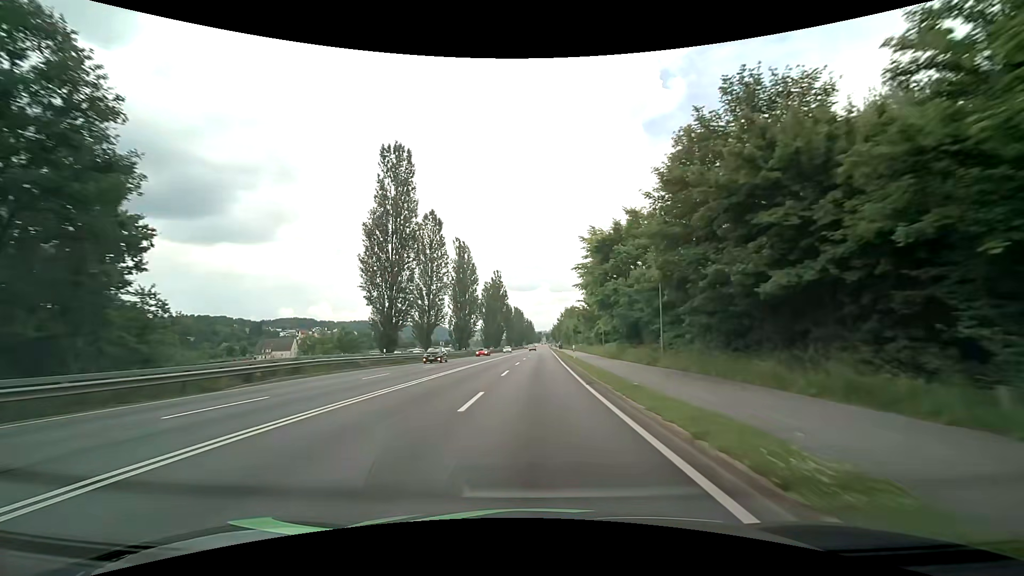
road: primary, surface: asphalt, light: Day
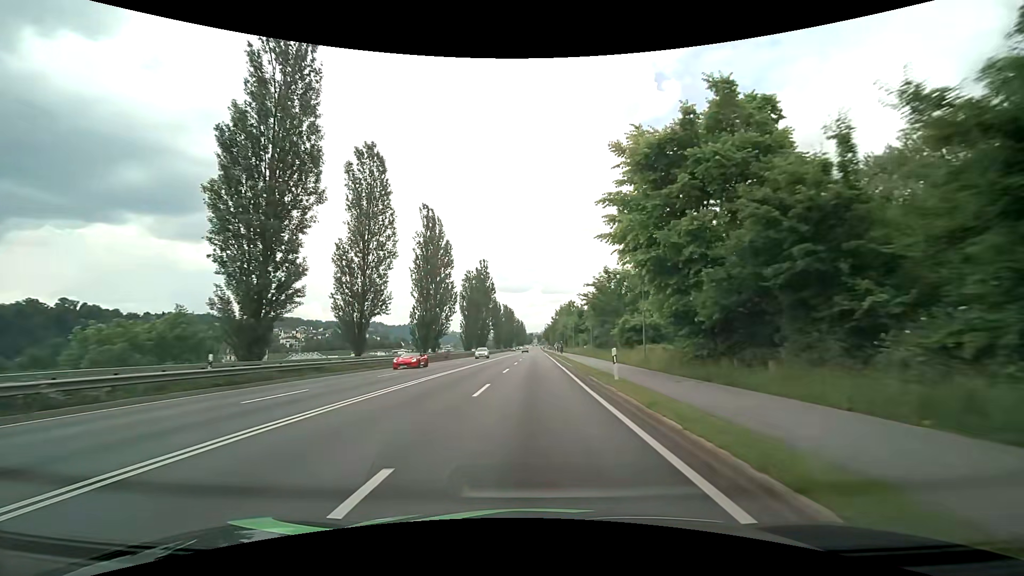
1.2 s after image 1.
(+0.3, +20.8) m; +1°
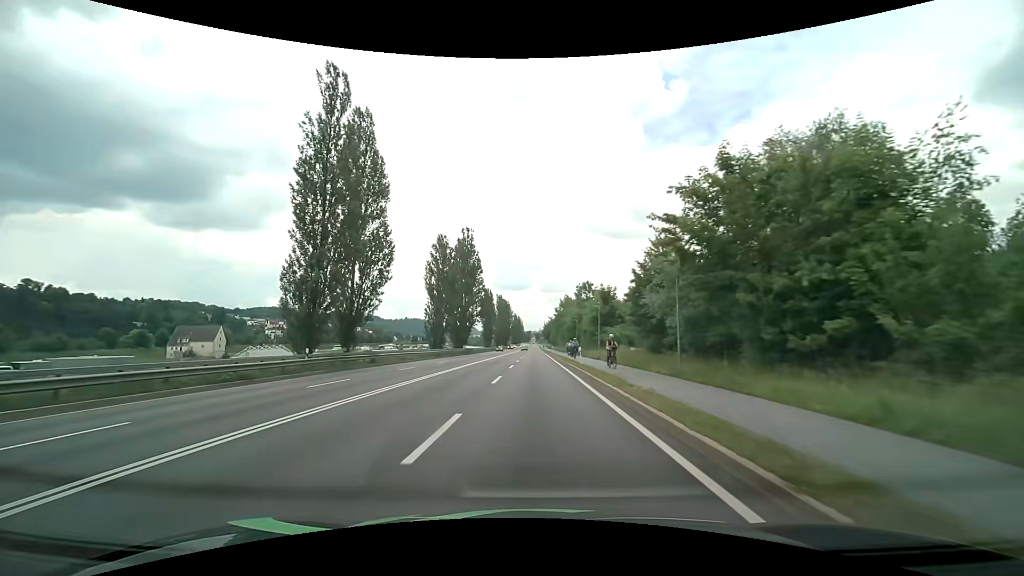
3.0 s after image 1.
(+0.3, +31.9) m; +1°
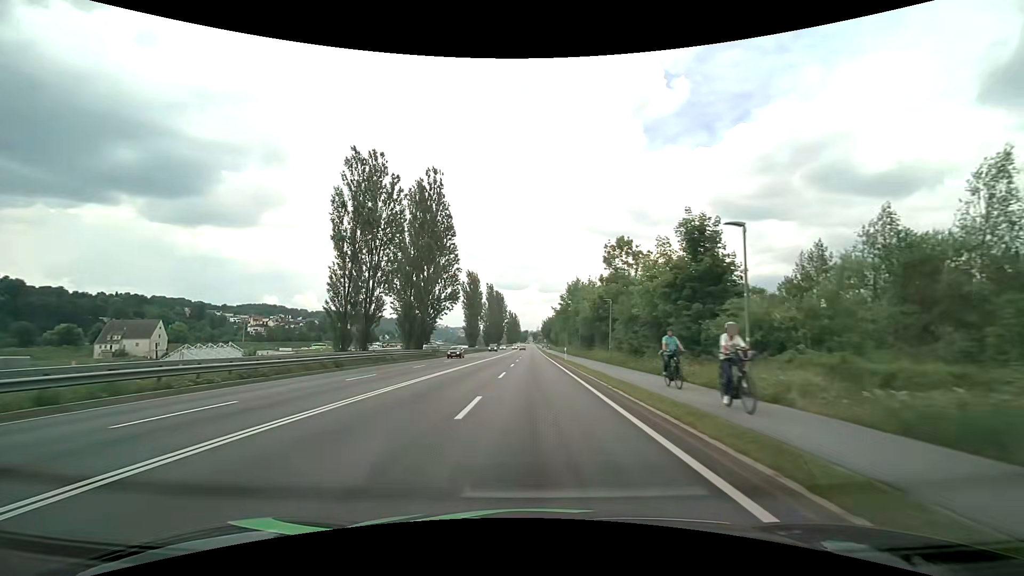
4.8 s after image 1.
(-0.2, +32.5) m; 0°
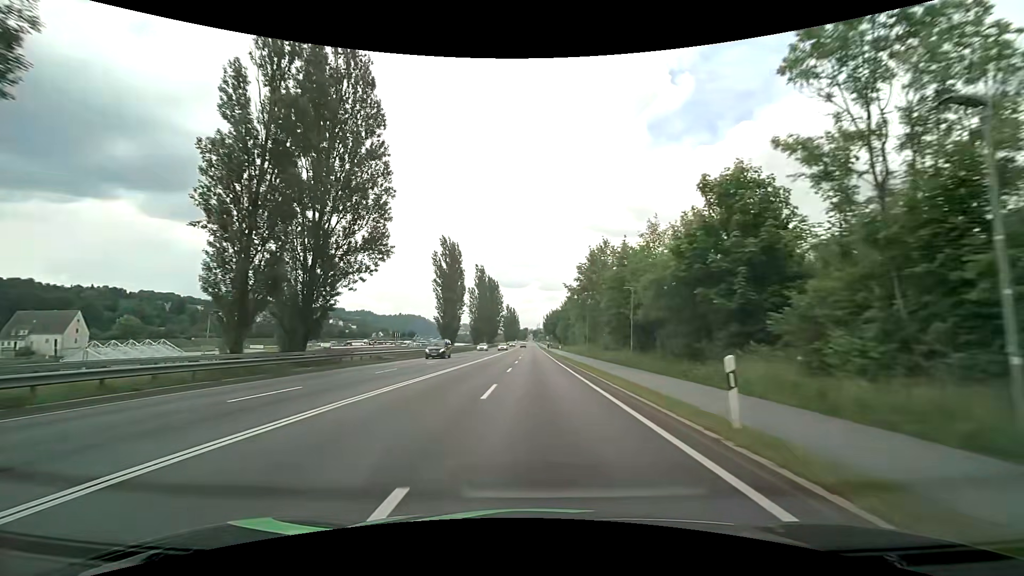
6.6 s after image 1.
(0.0, +32.6) m; 0°
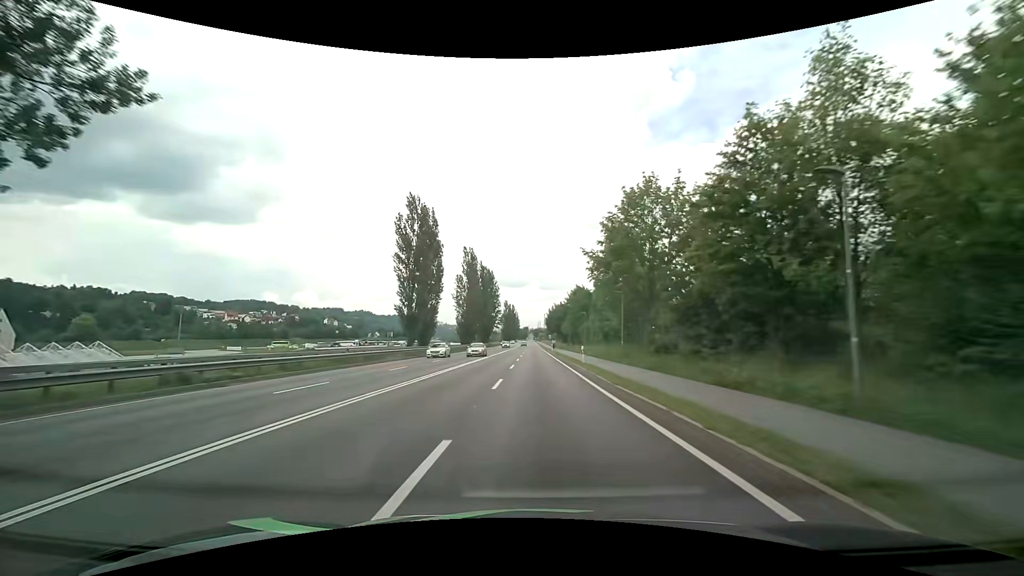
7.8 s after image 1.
(+0.1, +21.8) m; 0°
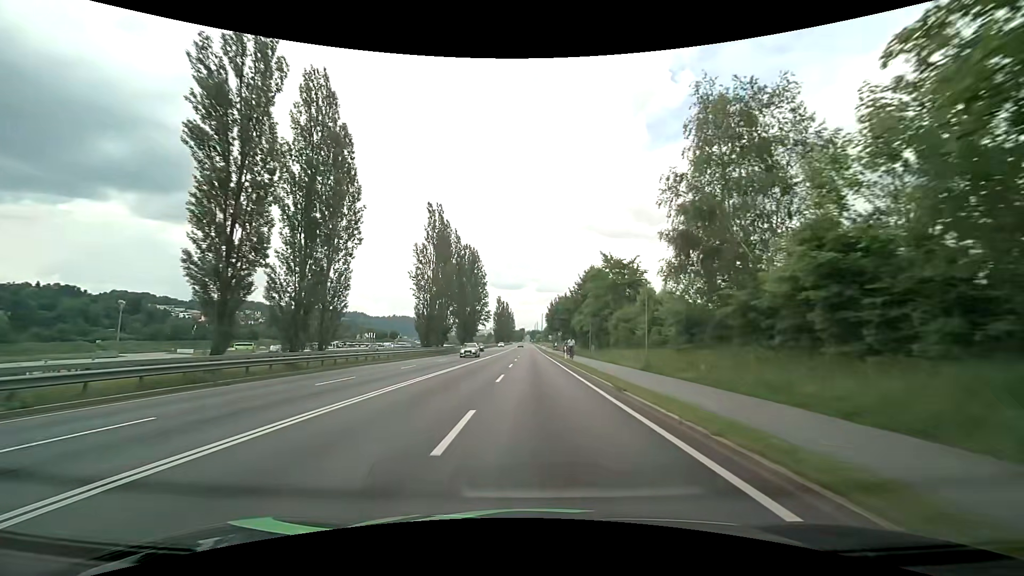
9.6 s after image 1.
(-0.2, +32.9) m; 0°
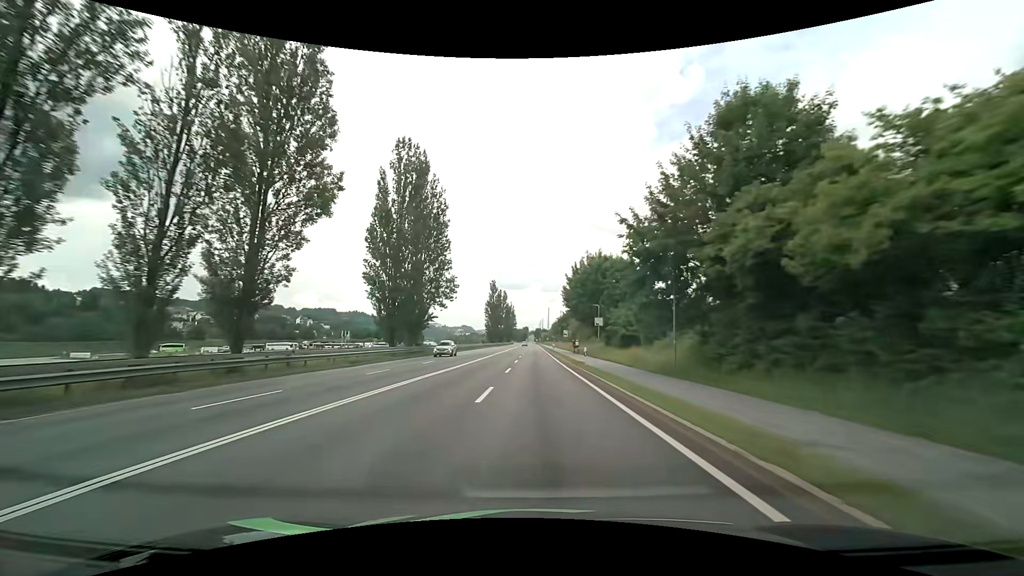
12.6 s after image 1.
(+0.3, +54.9) m; 0°
(0, +10) (0, +20) (0, +30) (0, +40) (+1, +50) (+1, +60) (+1, +70) (+1, +80) (+1, +90) (+1, +100) m
